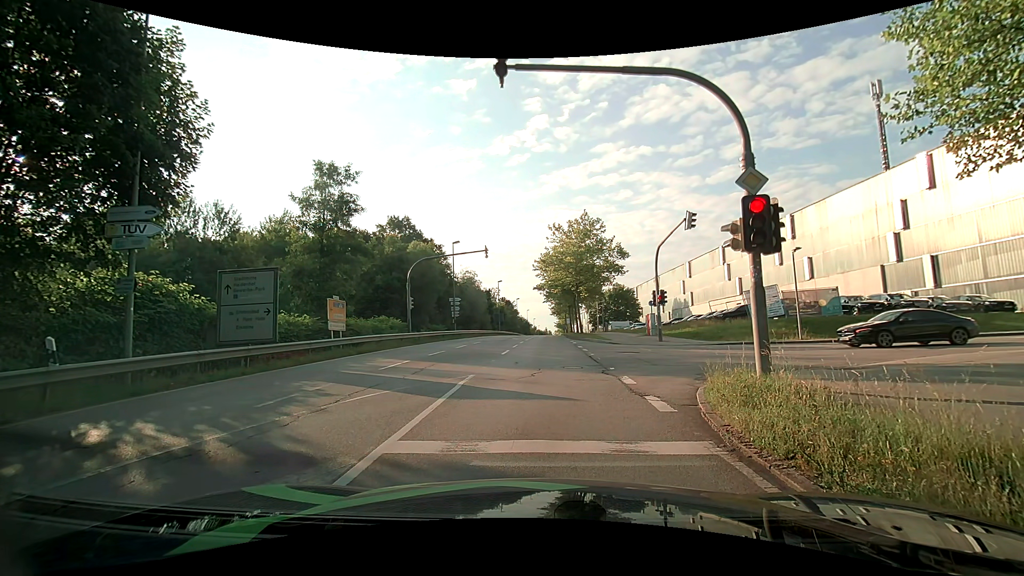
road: secondary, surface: asphalt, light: Day
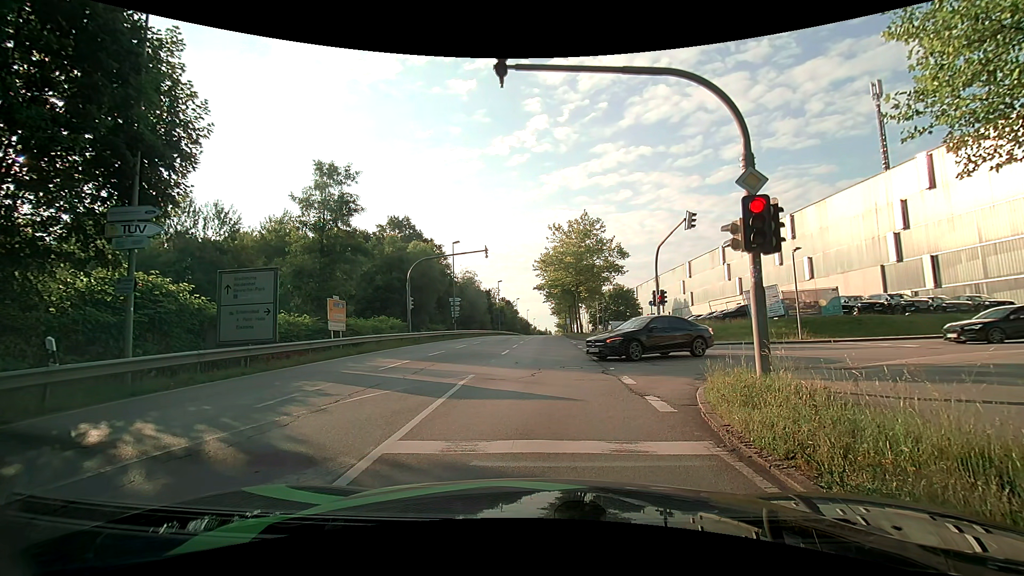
(0.0, 0.0) m; 0°
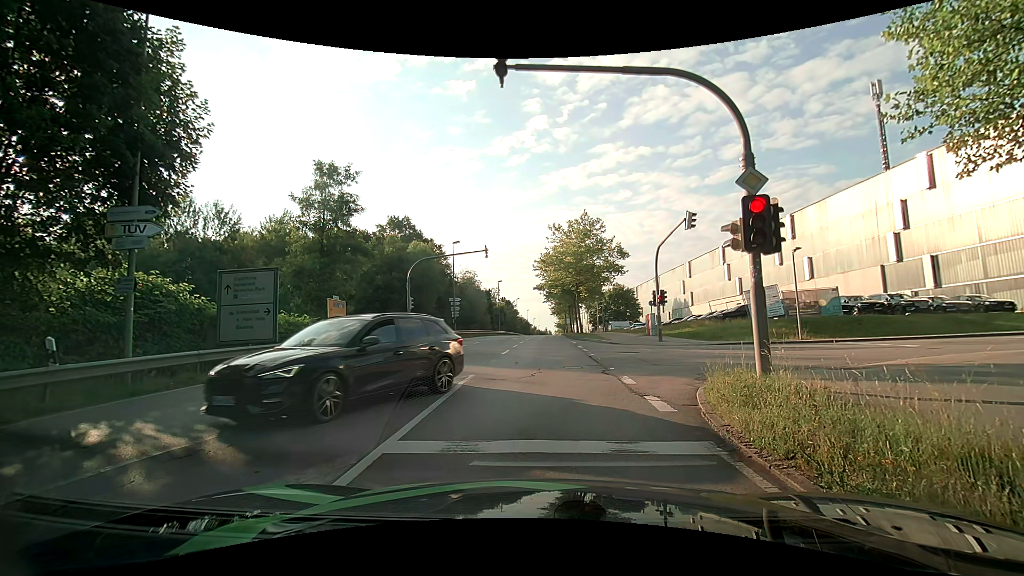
(0.0, 0.0) m; 0°
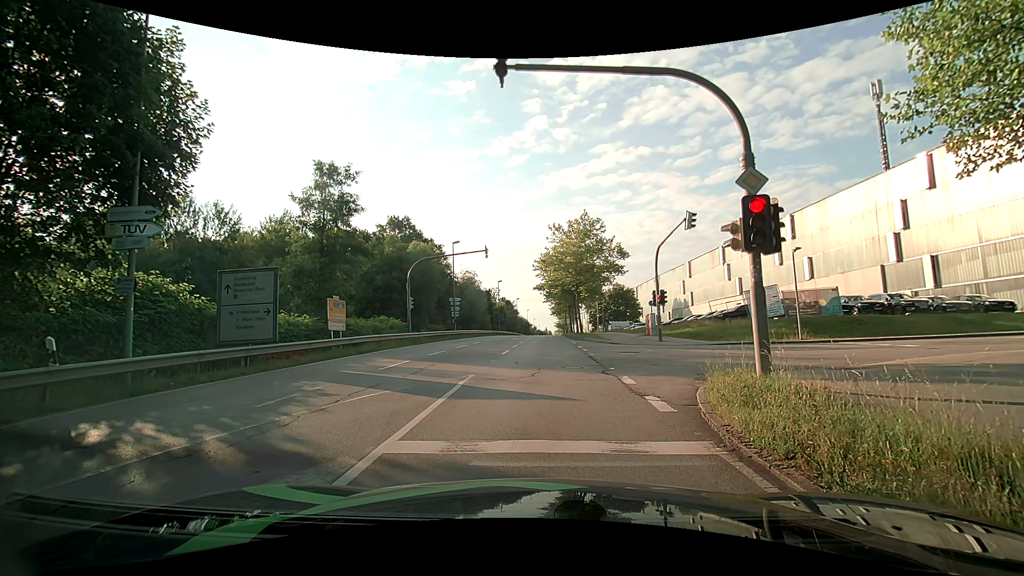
(0.0, 0.0) m; 0°
